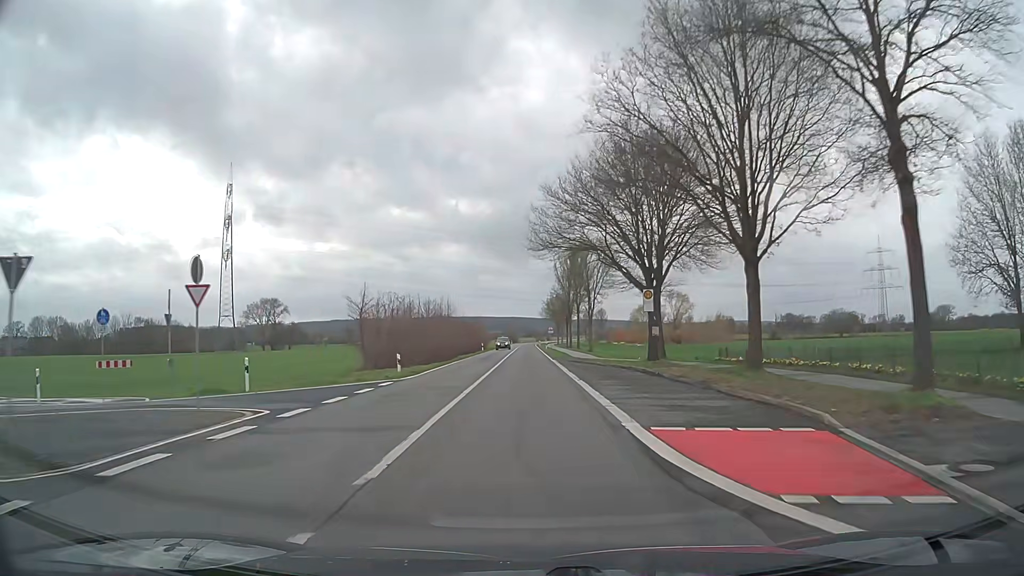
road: secondary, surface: asphalt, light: Day
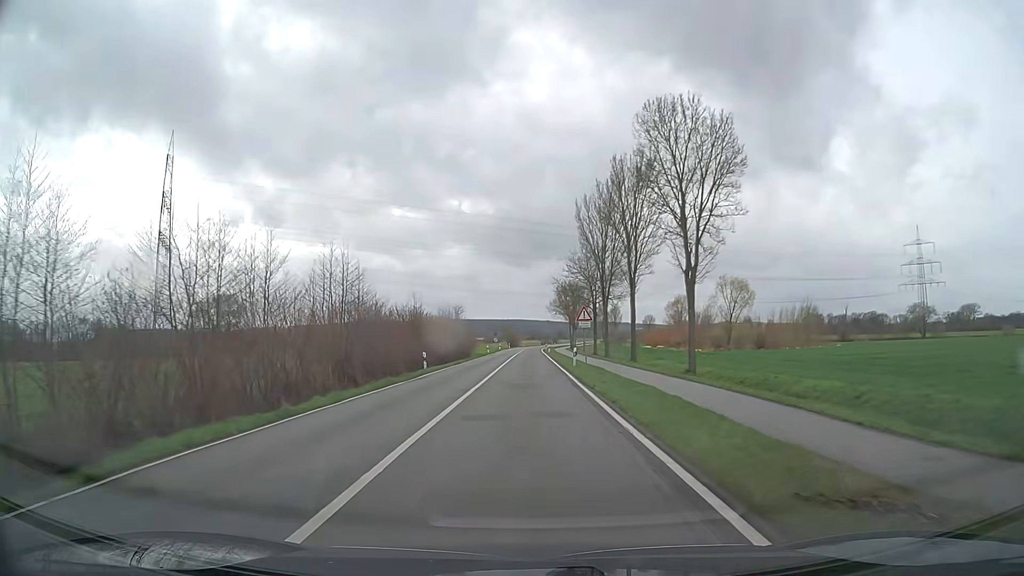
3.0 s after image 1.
(+0.1, +45.6) m; +1°
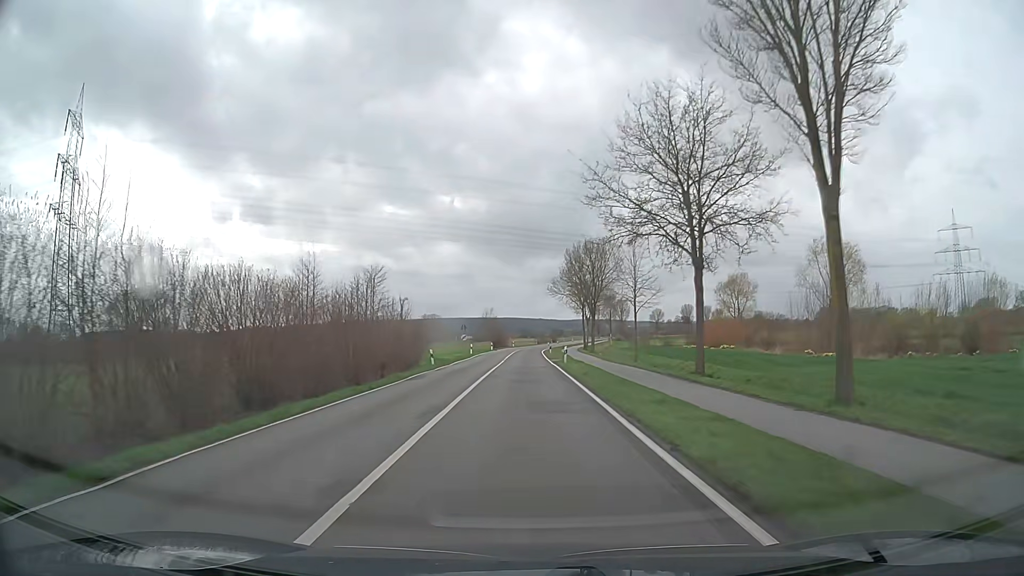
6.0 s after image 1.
(-0.5, +45.7) m; 0°
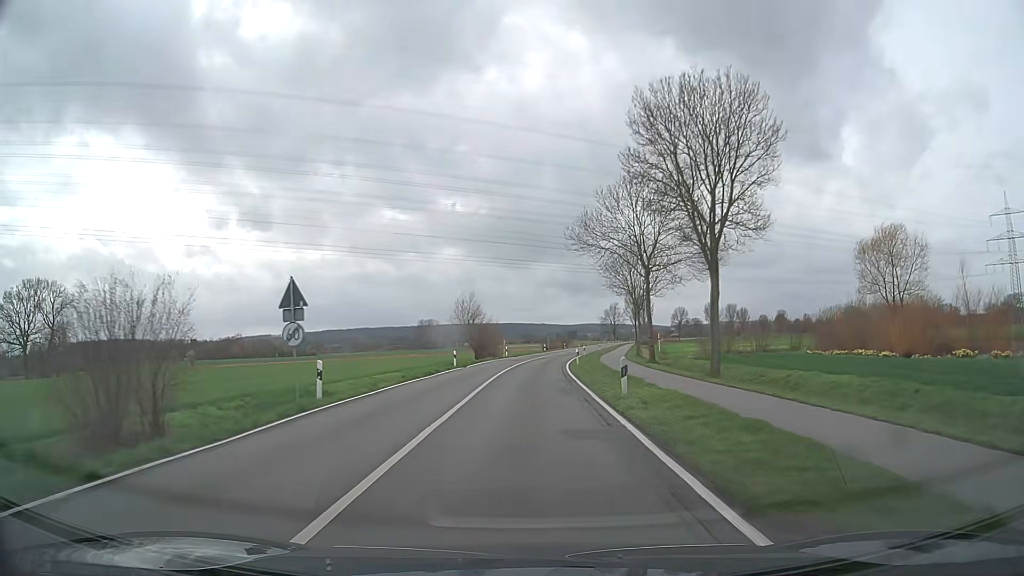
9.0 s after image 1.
(-0.3, +47.9) m; 0°
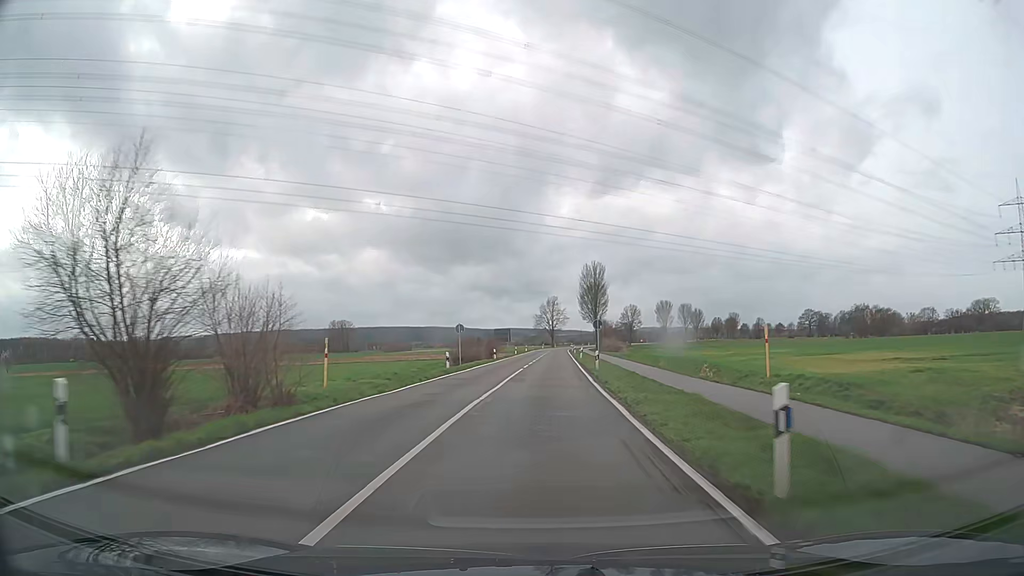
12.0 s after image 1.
(+2.0, +58.6) m; +6°
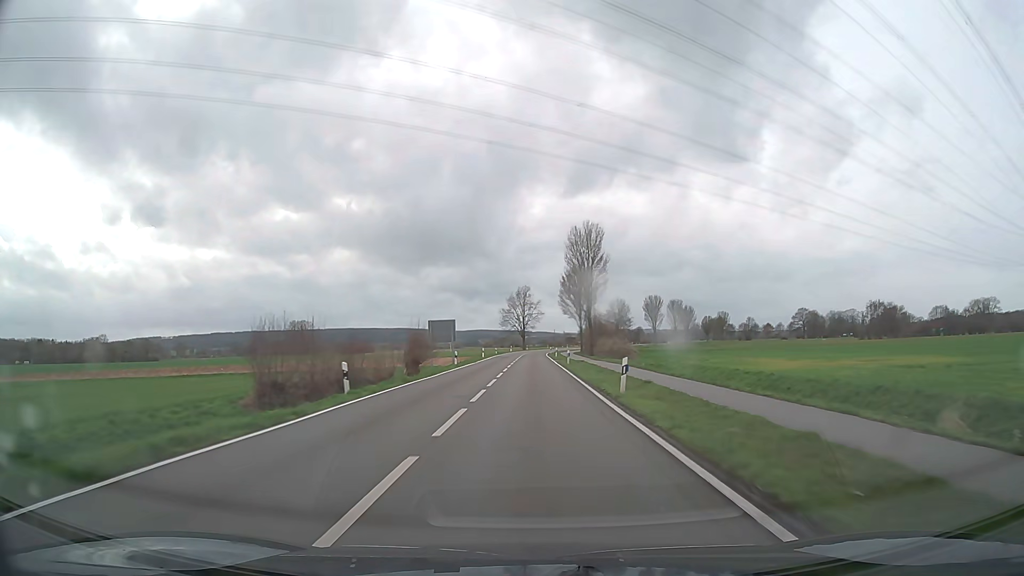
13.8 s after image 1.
(+1.2, +40.9) m; +3°
